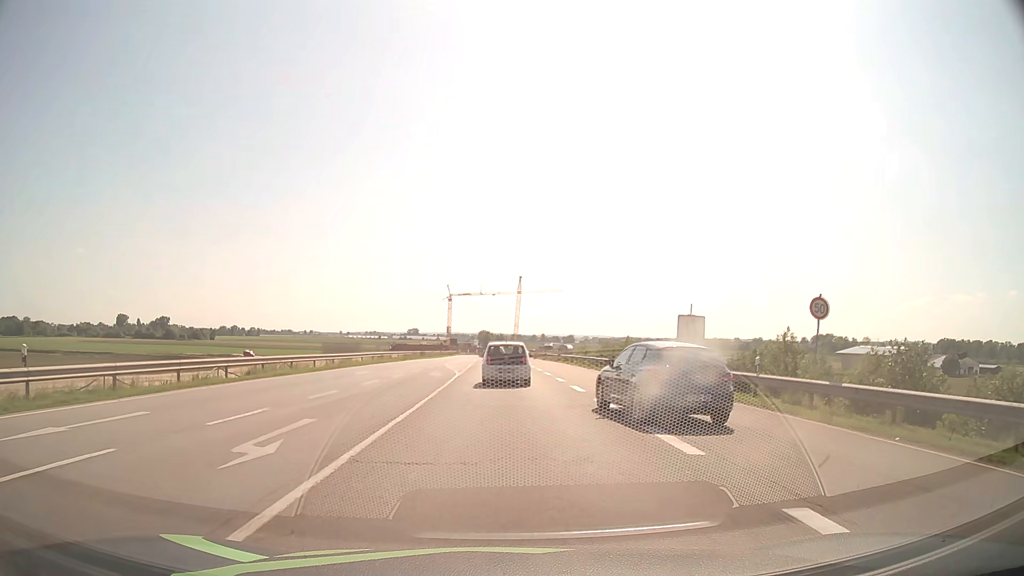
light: Day
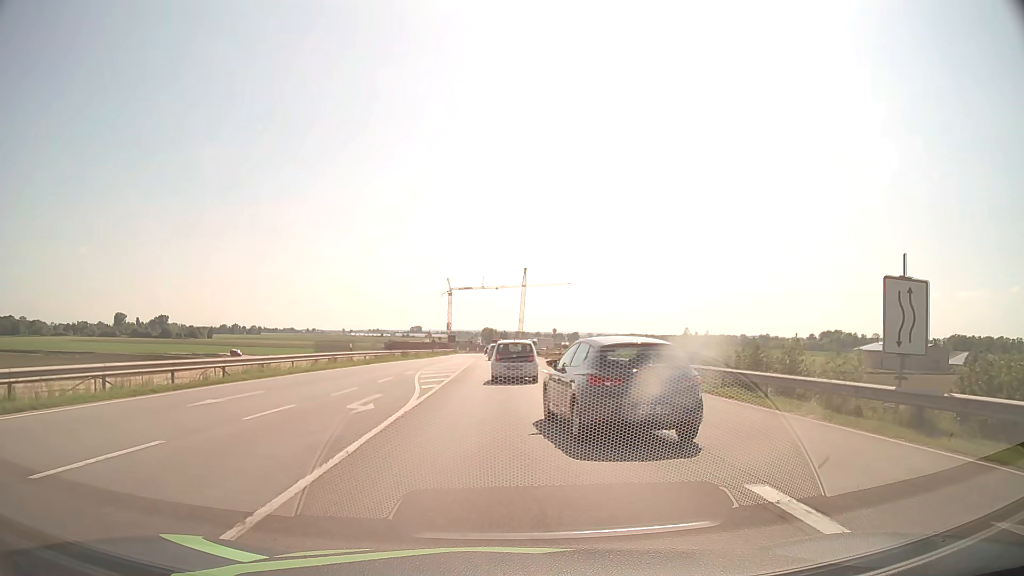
(0.0, +17.1) m; 0°
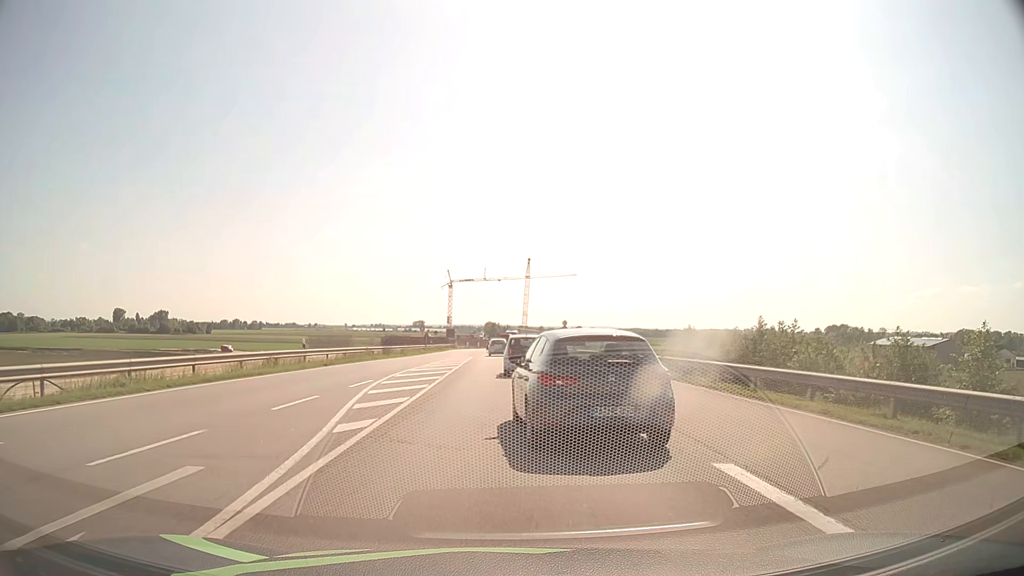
(0.0, +10.9) m; 0°
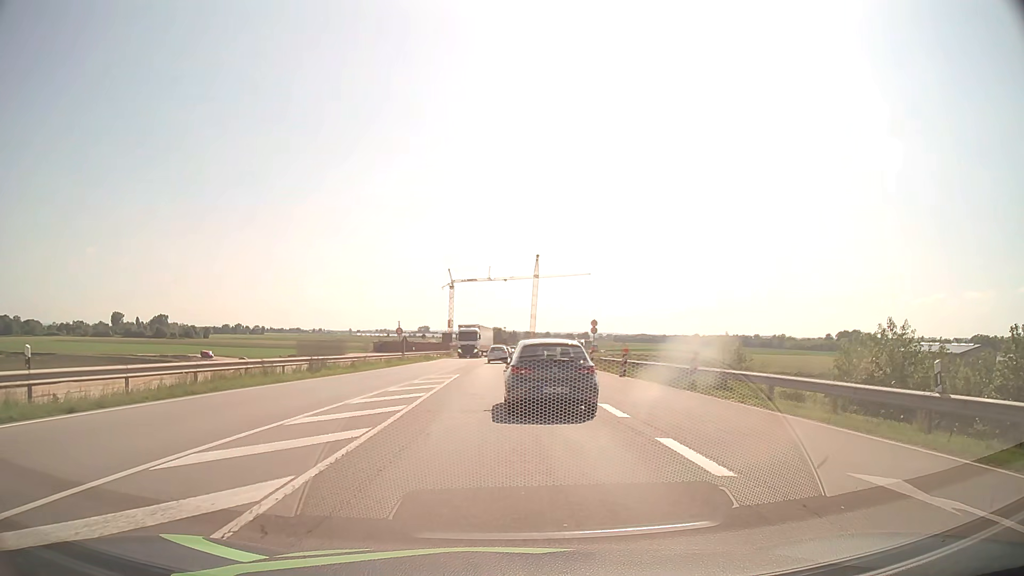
(-0.1, +21.1) m; 0°
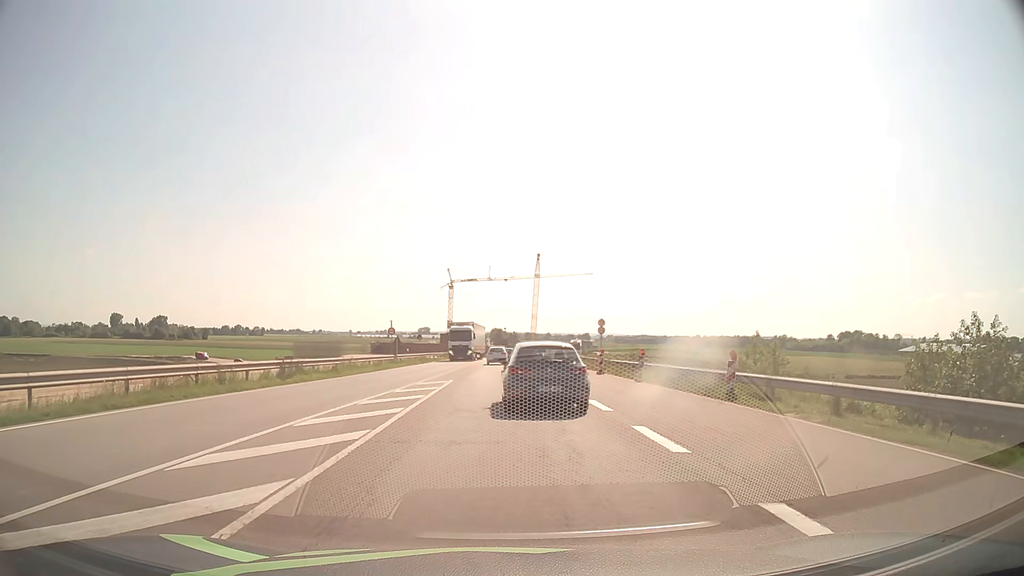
(0.0, +4.2) m; 0°
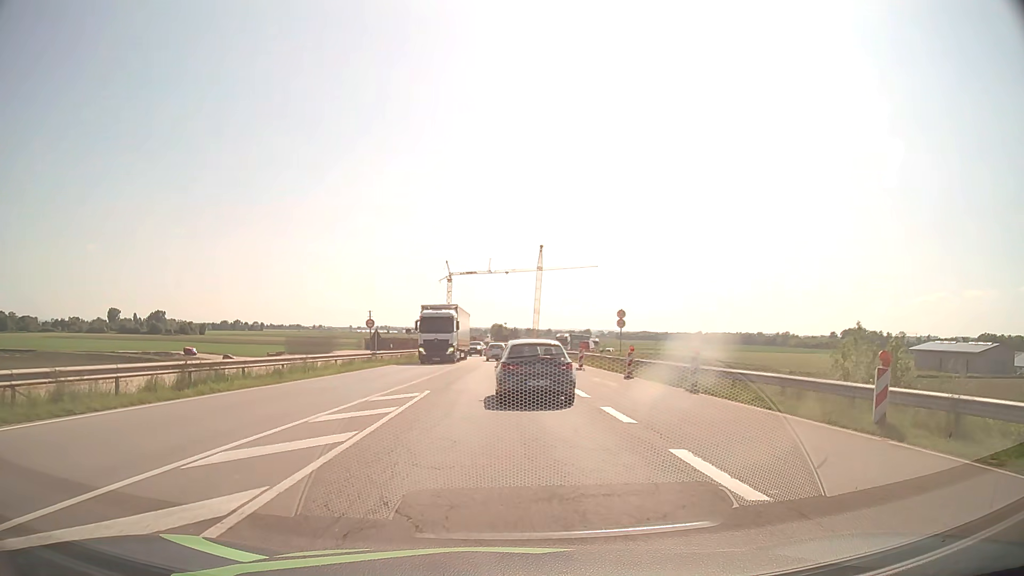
(0.0, +8.9) m; 0°
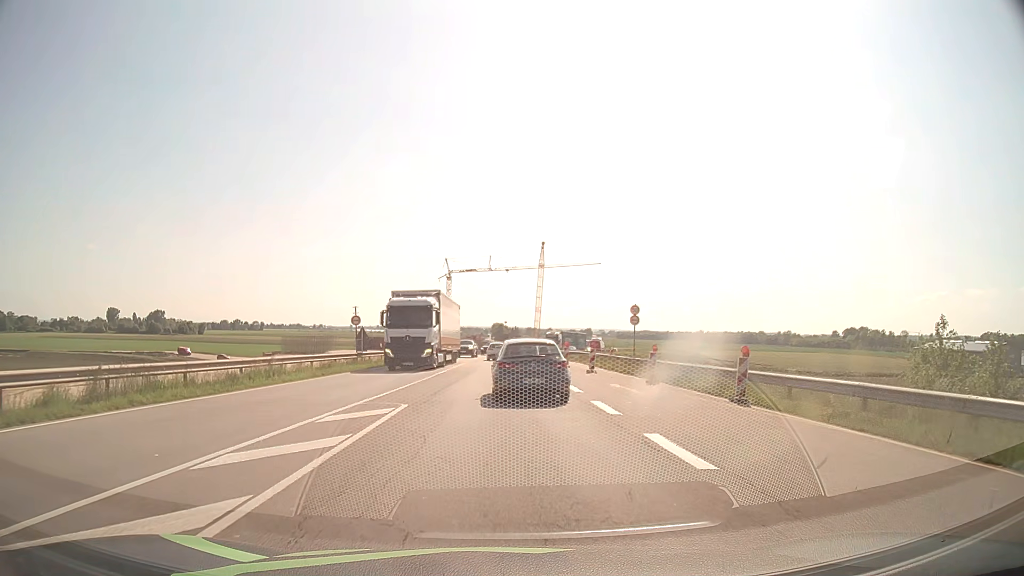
(0.0, +4.6) m; 0°
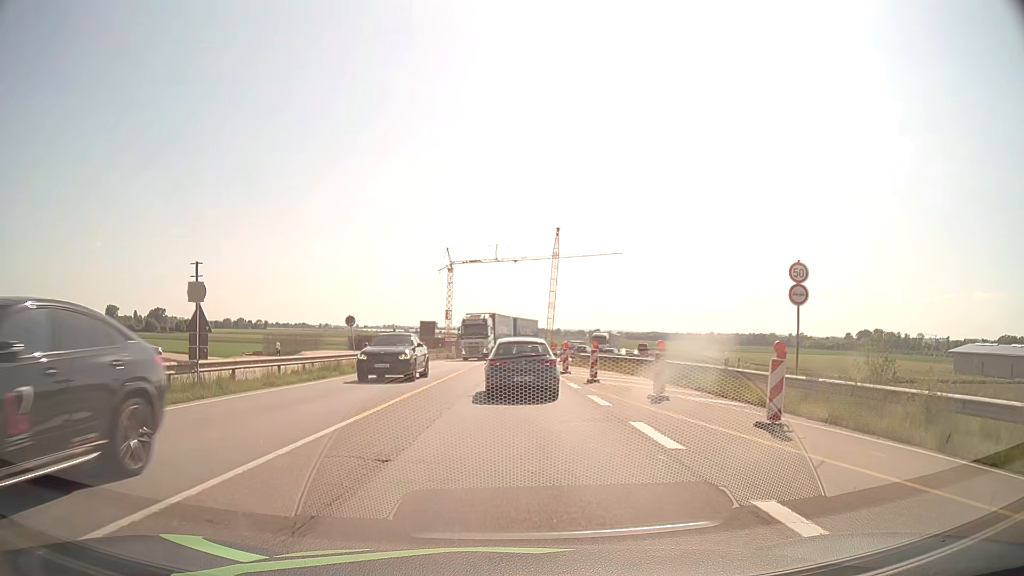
(-0.3, +22.5) m; -1°
(0, +10) (0, +20) (0, +30) (0, +40) (+1, +50) (+2, +60) (+5, +69) (+9, +79) (+12, +88) (+16, +97) m
